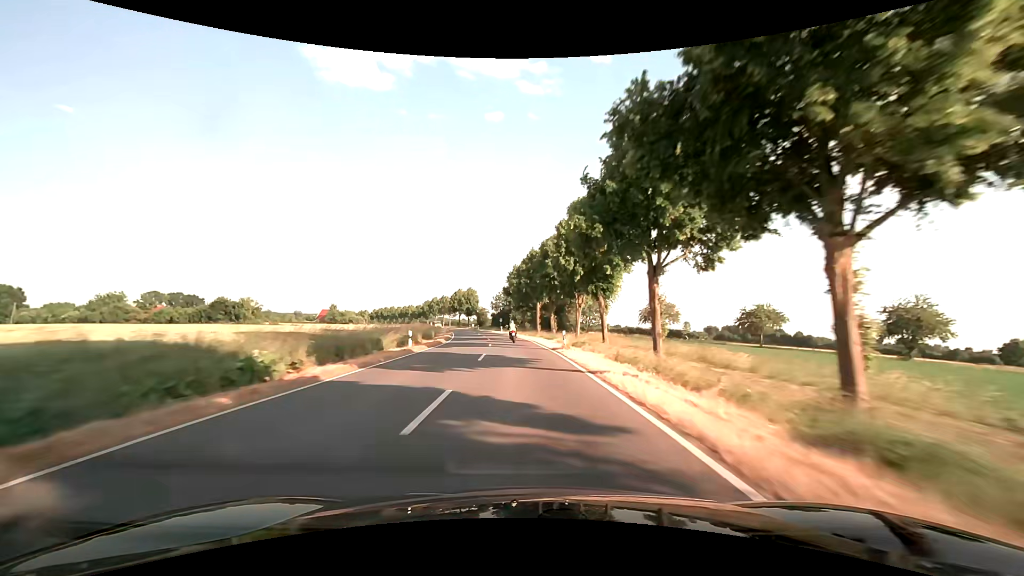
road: secondary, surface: asphalt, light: Day
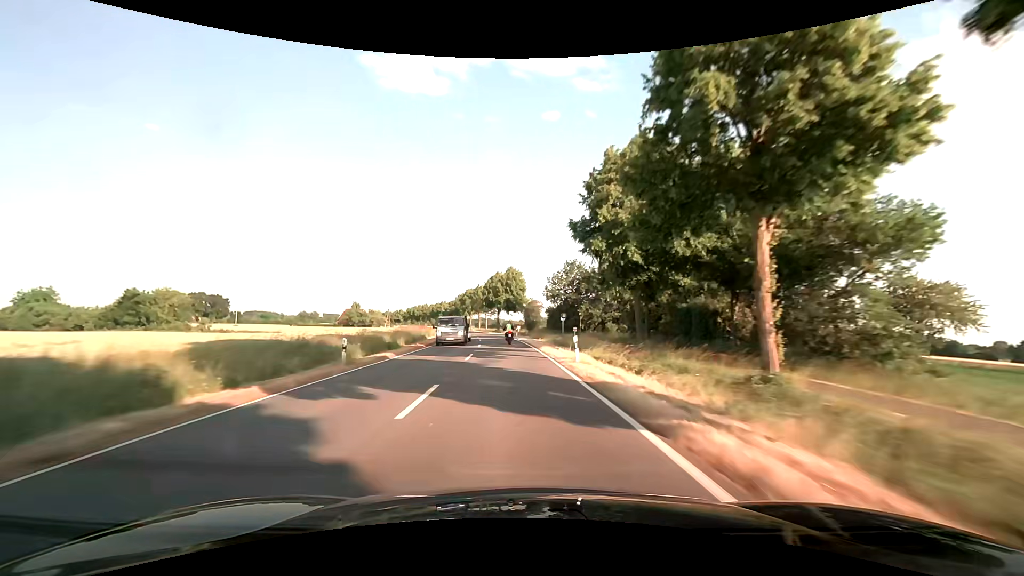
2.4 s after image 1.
(-2.8, +58.7) m; -6°
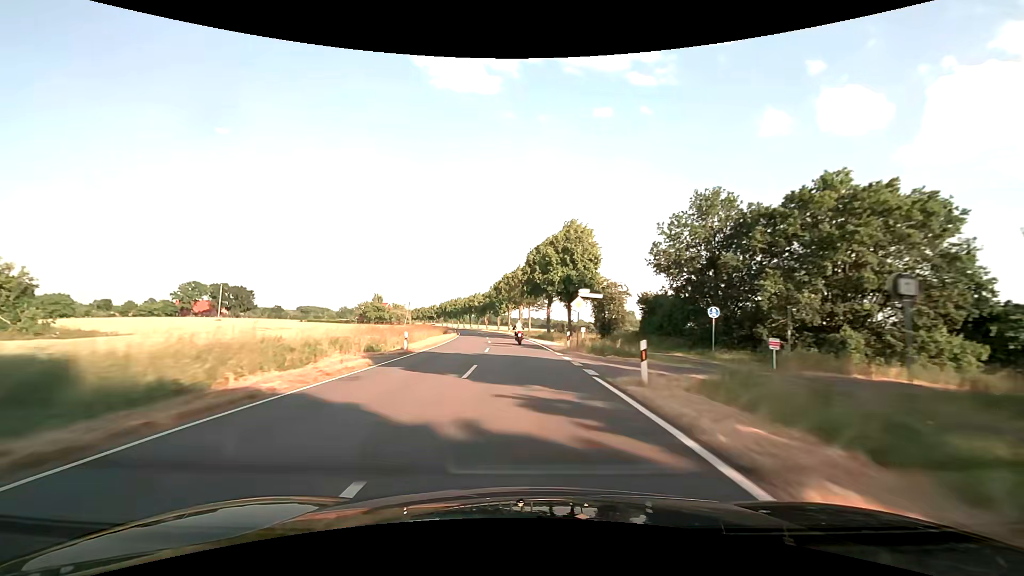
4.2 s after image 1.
(-2.2, +42.9) m; -5°
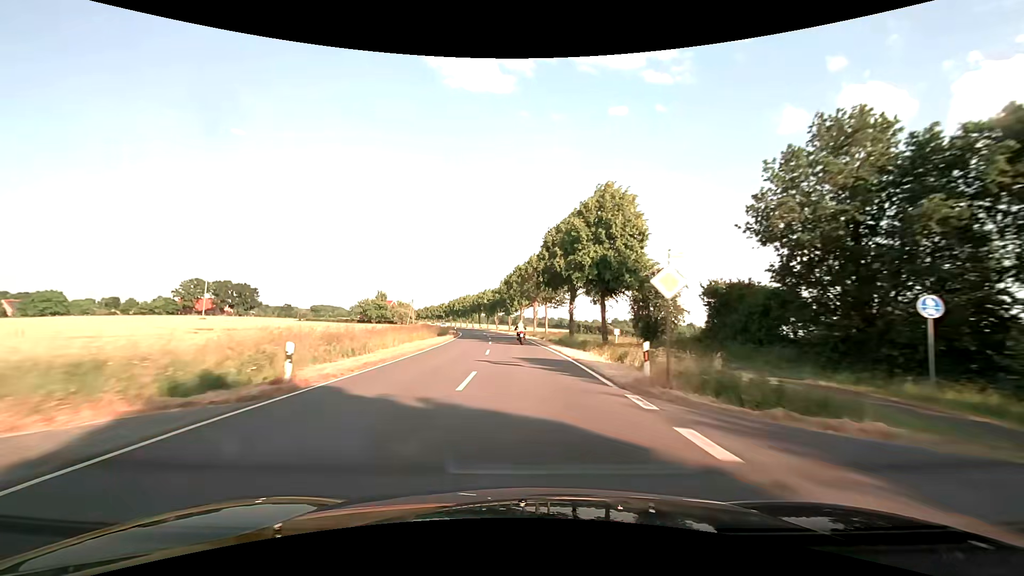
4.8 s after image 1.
(-0.3, +14.2) m; -2°
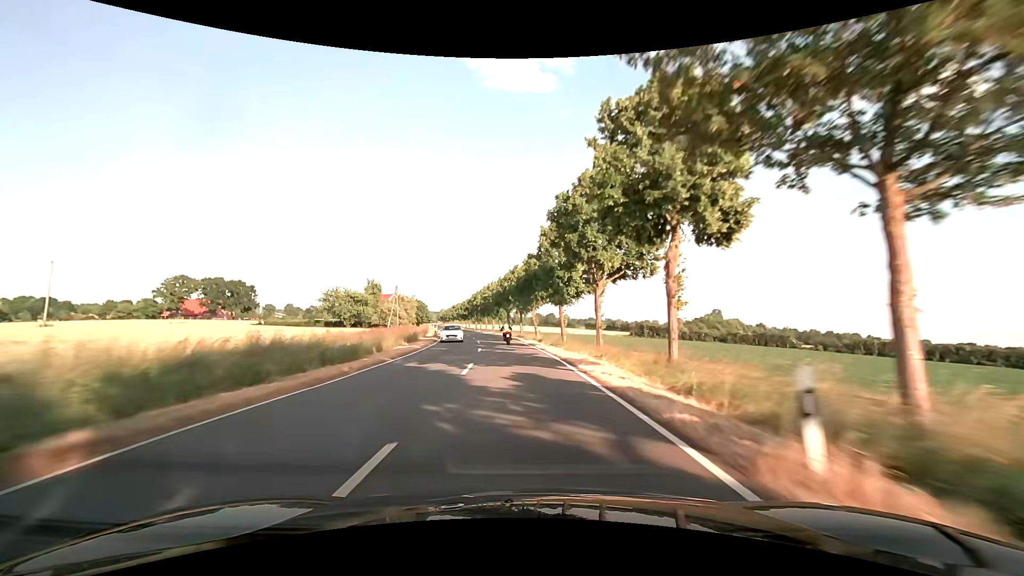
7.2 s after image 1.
(-2.3, +56.3) m; -5°
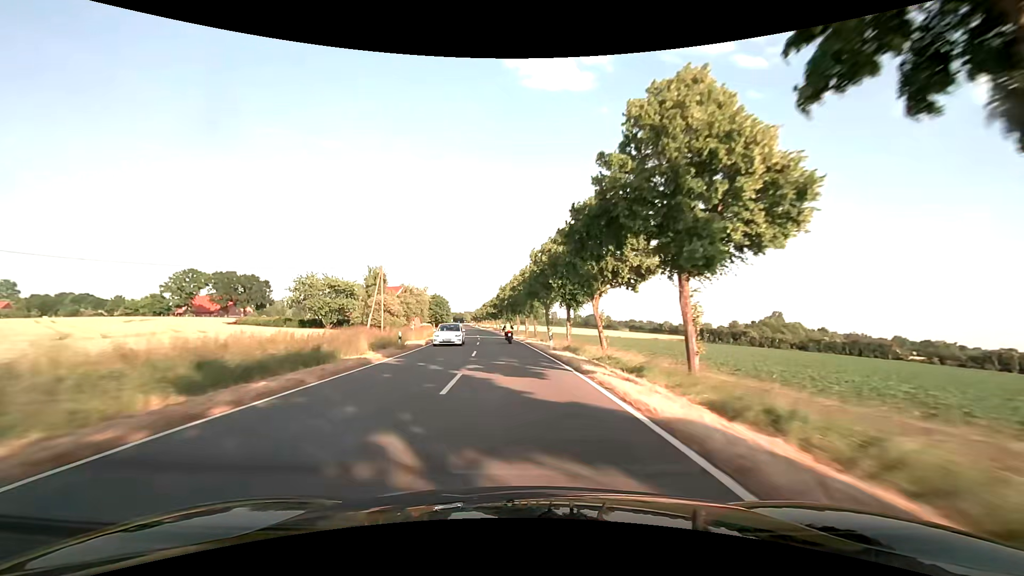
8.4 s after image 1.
(-1.0, +28.2) m; -4°
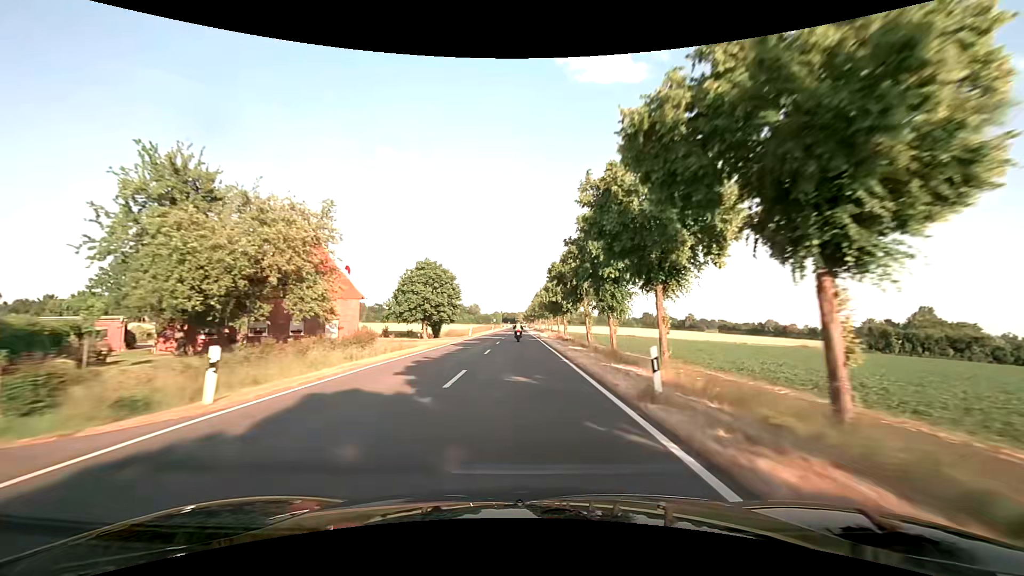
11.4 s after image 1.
(-5.1, +71.3) m; -7°
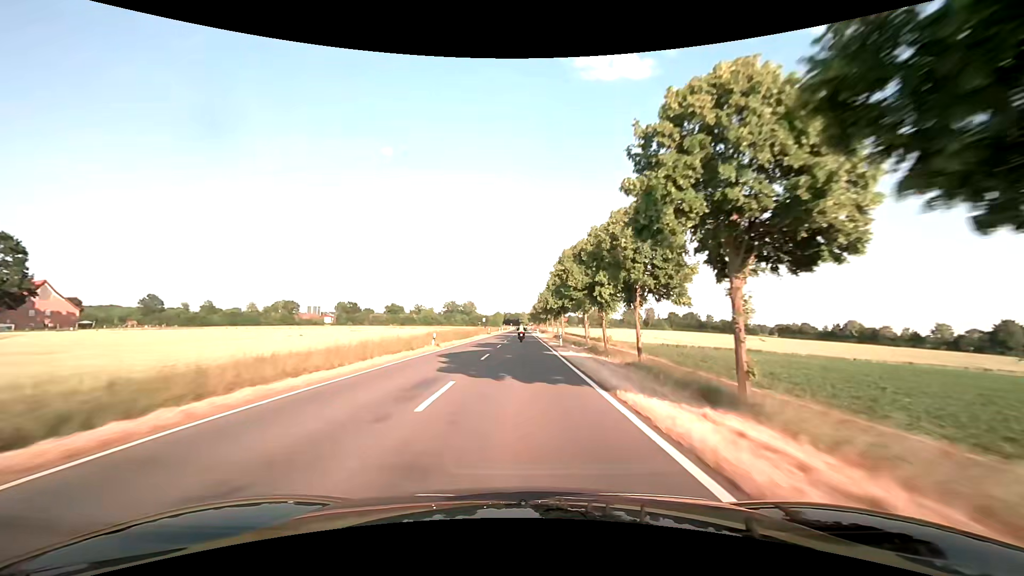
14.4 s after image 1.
(-0.1, +74.9) m; 0°
(0, +10) (0, +20) (0, +30) (0, +40) (0, +50) (0, +60) (0, +70) (0, +80) (0, +90) (0, +100) m
